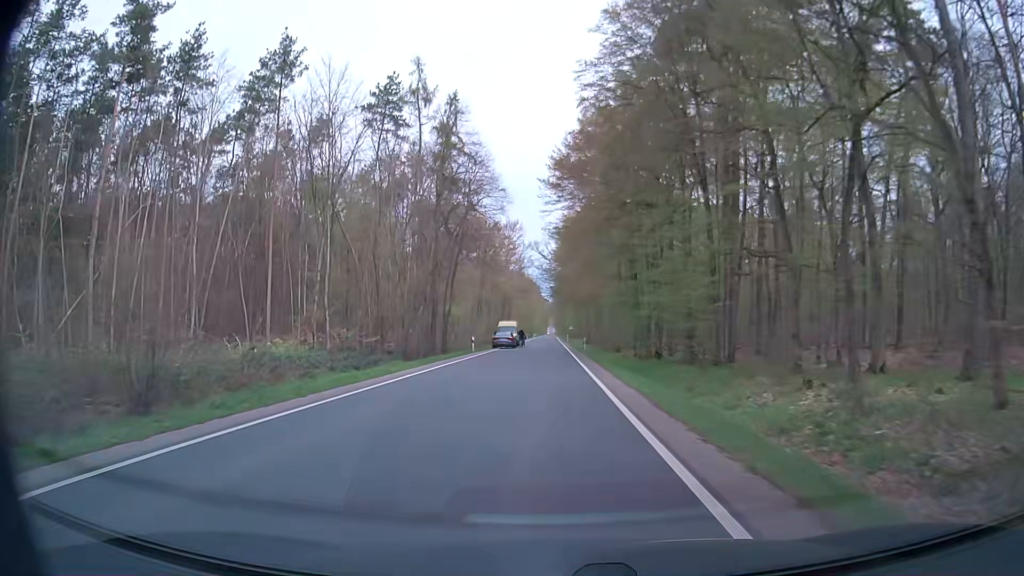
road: secondary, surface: asphalt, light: Day
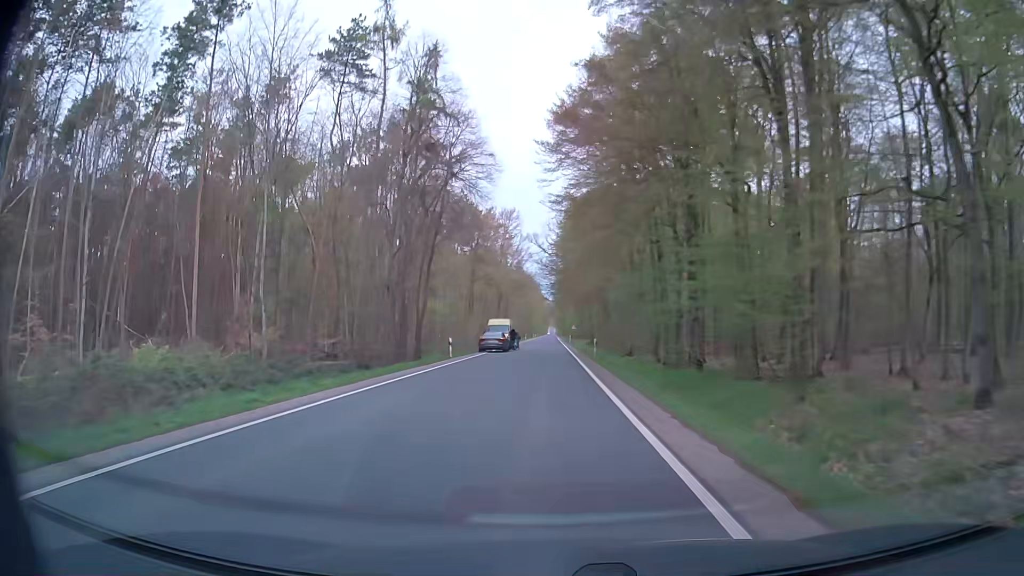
(0.0, +10.6) m; 0°
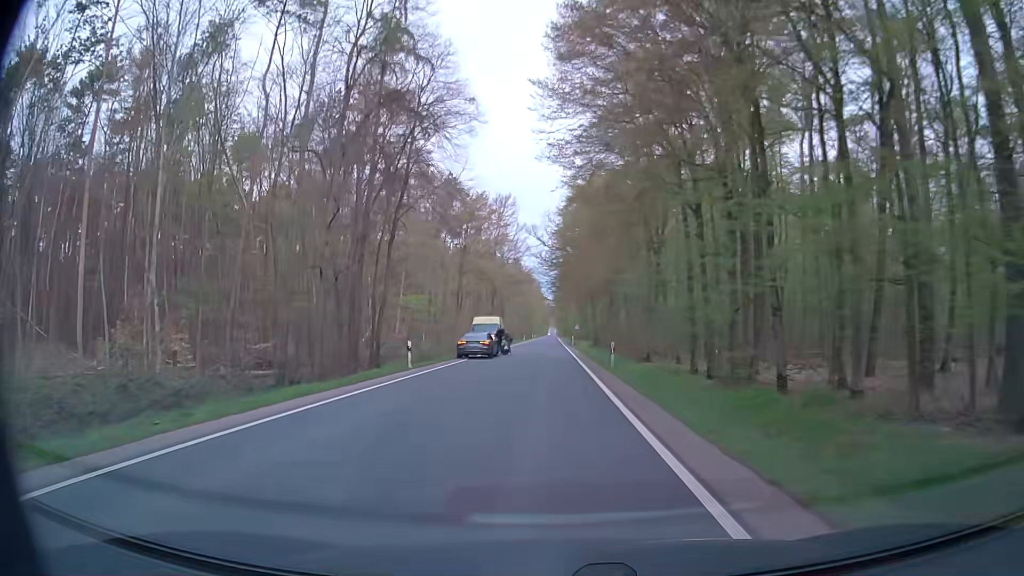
(0.0, +10.6) m; -1°
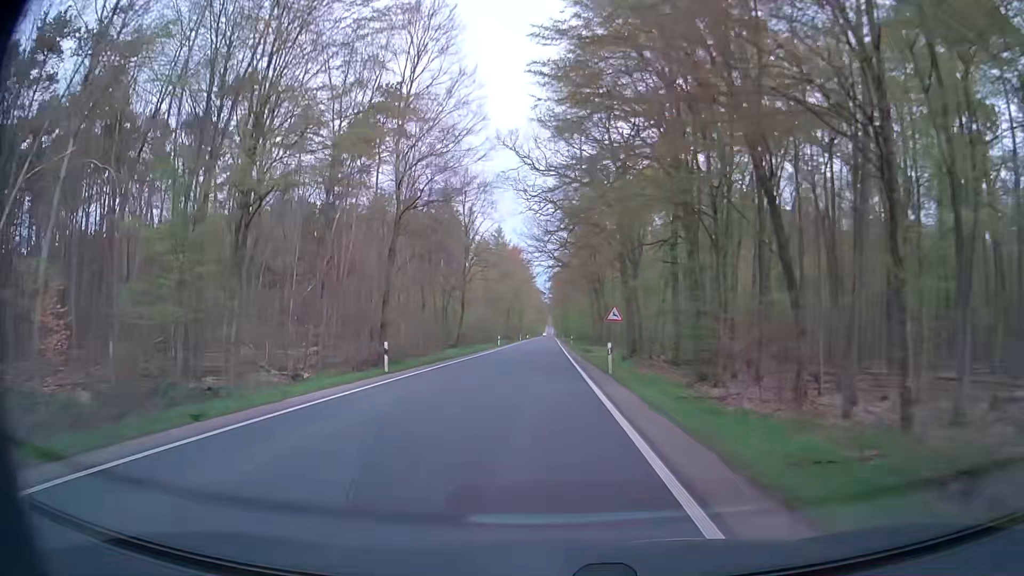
(+0.4, +52.5) m; 0°
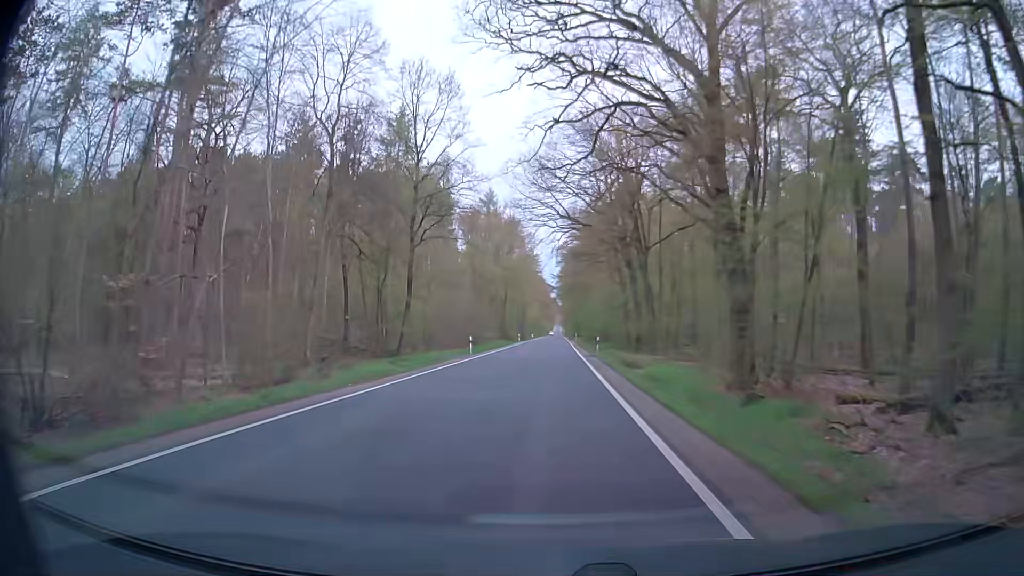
(0.0, +31.2) m; 0°
